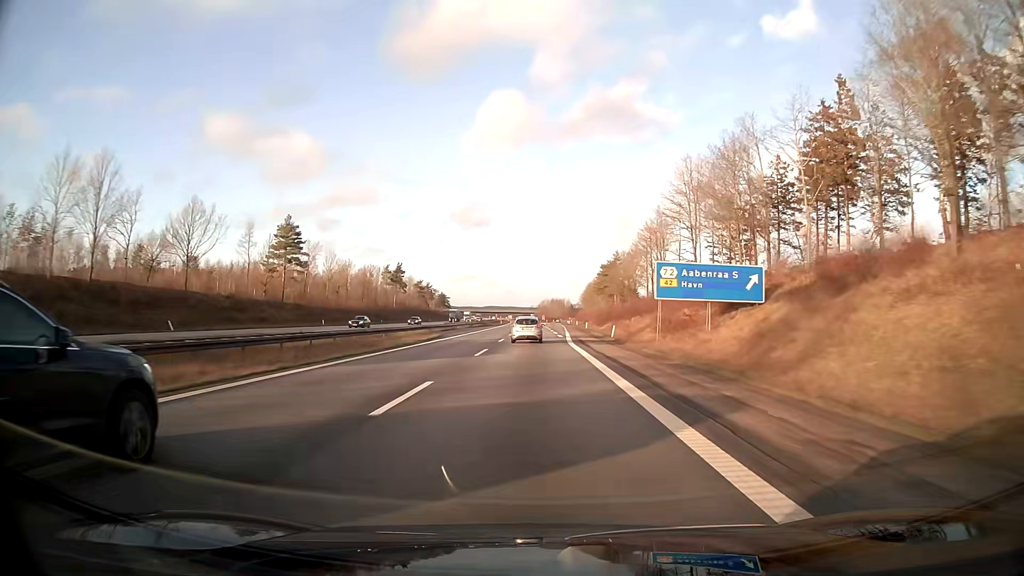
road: motorway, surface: asphalt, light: Day
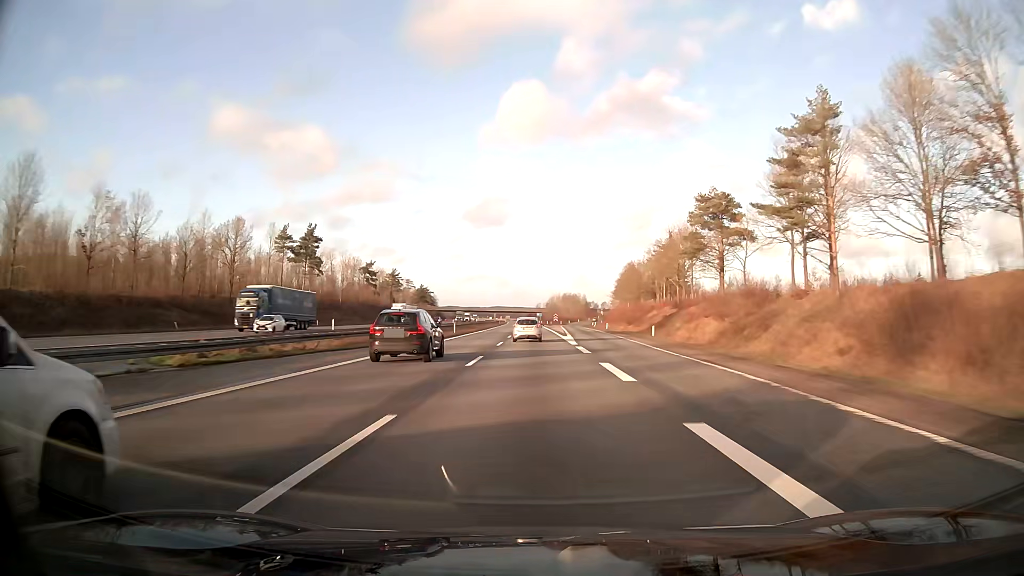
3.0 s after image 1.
(-0.7, +96.0) m; -1°
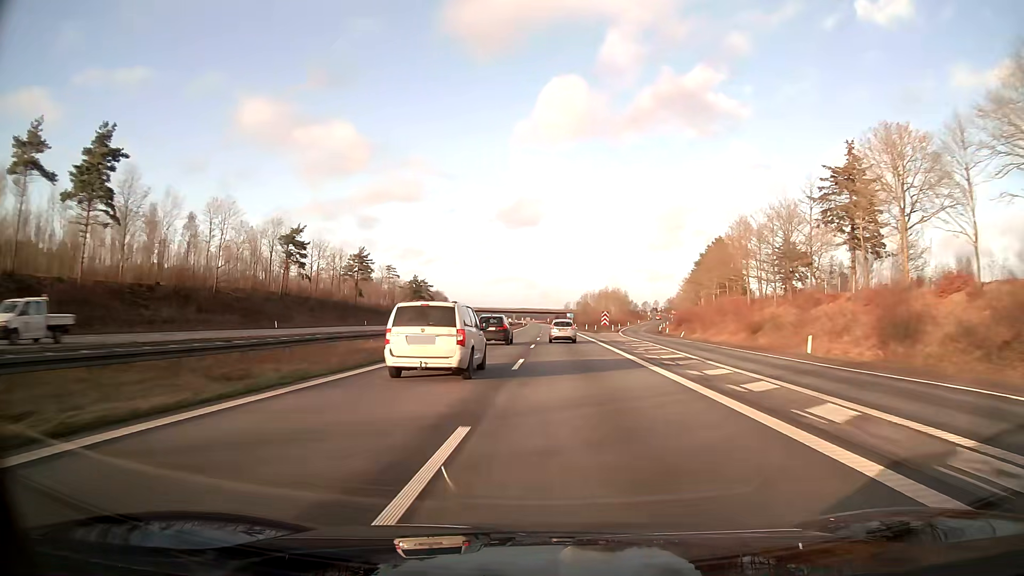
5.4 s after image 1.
(-1.3, +77.0) m; -2°
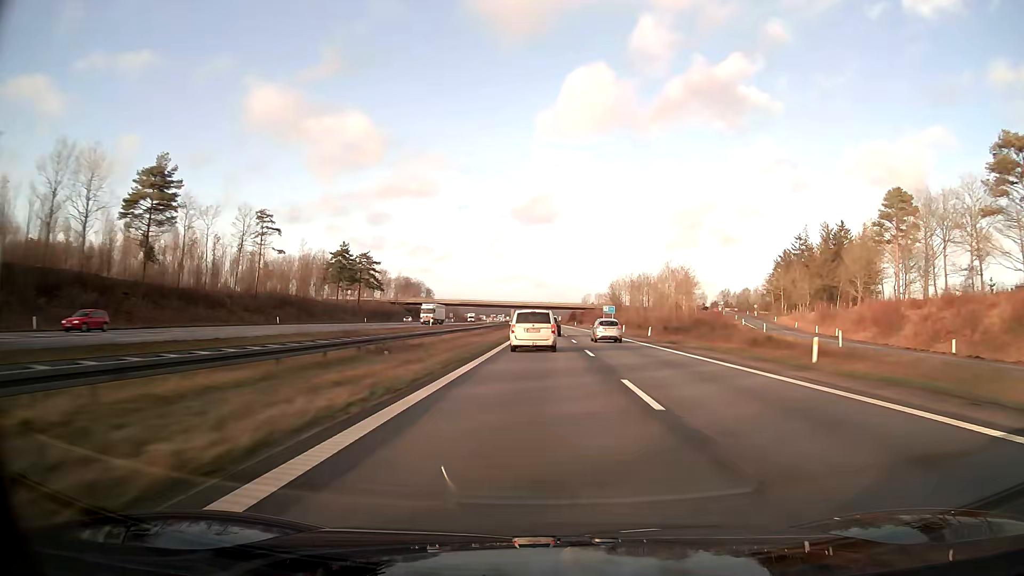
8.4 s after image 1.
(-1.1, +99.9) m; -1°
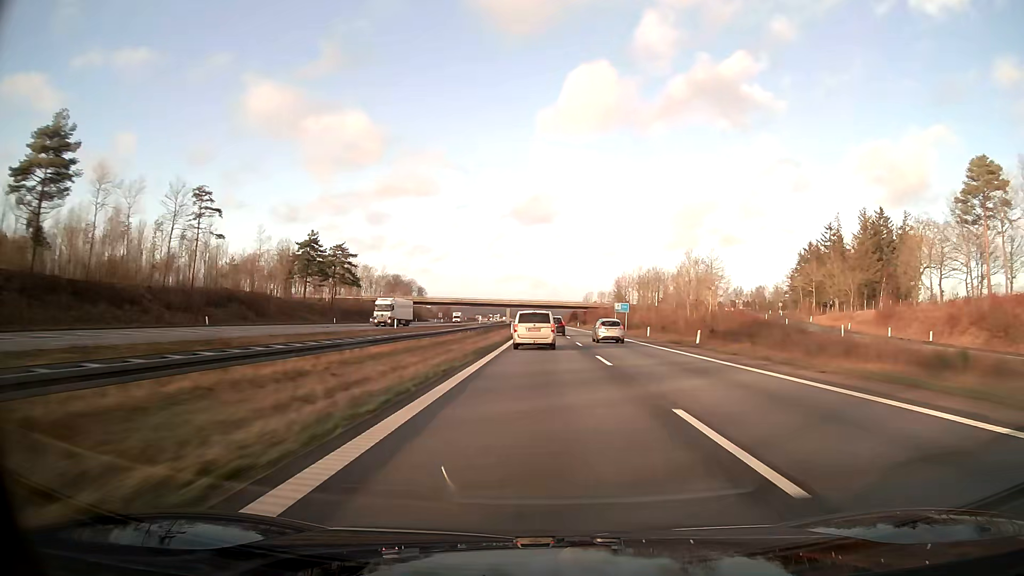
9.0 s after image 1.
(+0.1, +20.3) m; 0°
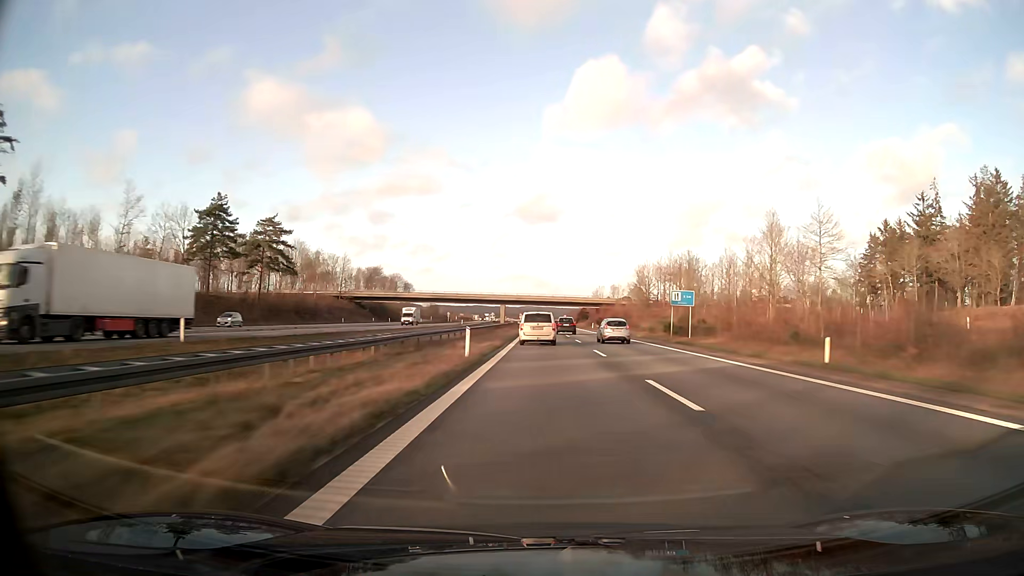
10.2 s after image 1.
(0.0, +40.7) m; 0°
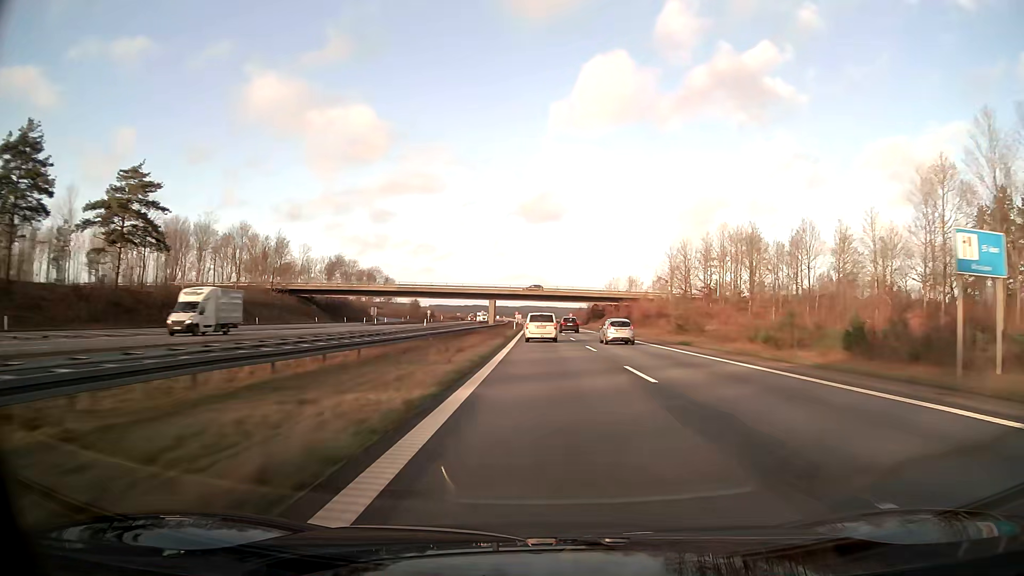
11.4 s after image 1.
(0.0, +40.9) m; 0°
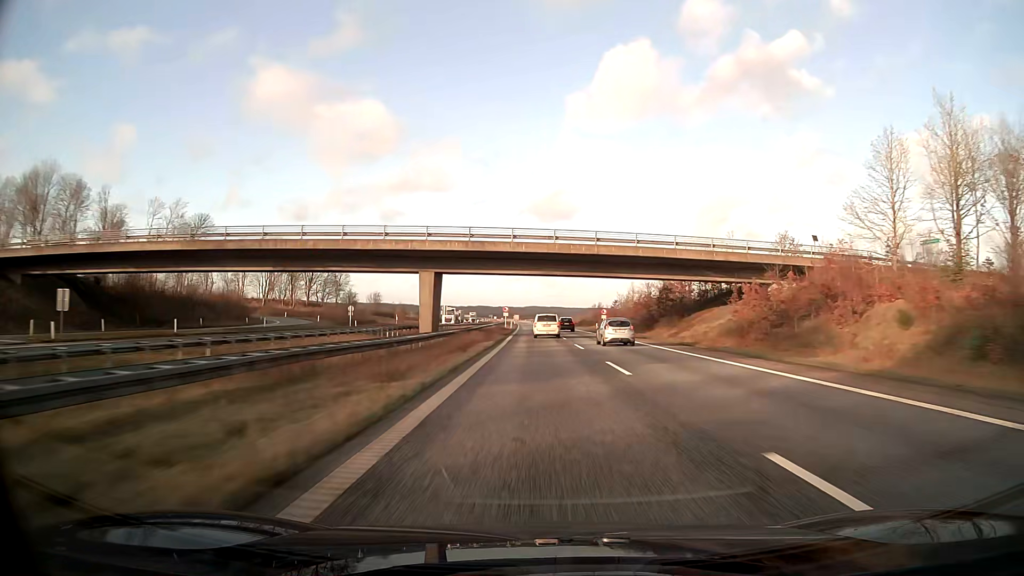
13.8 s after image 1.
(-0.1, +82.0) m; 0°
(0, +10) (0, +20) (0, +30) (0, +40) (0, +50) (0, +60) (0, +70) (-1, +80) (-1, +90) (-1, +100) m
